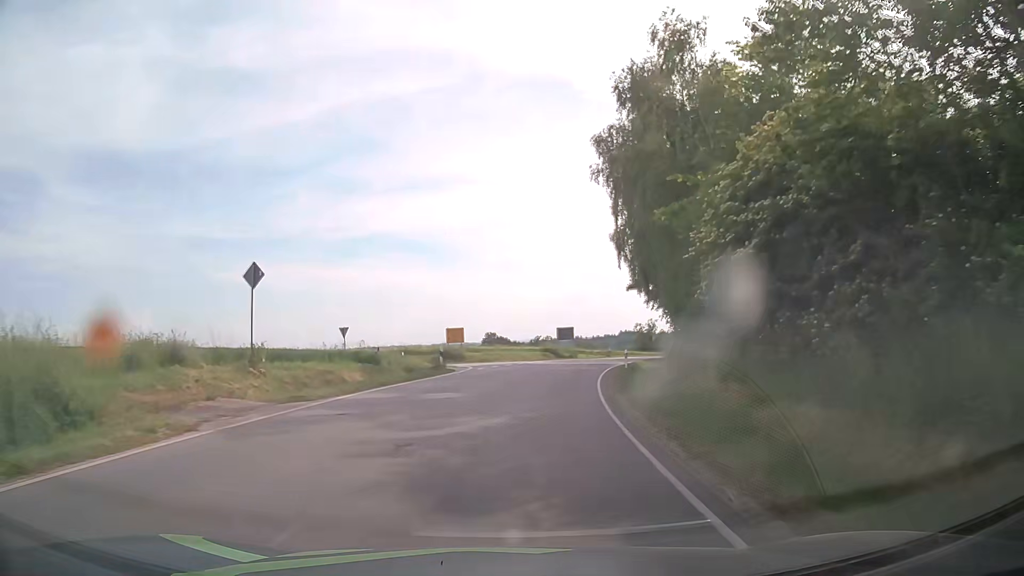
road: tertiary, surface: asphalt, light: Day
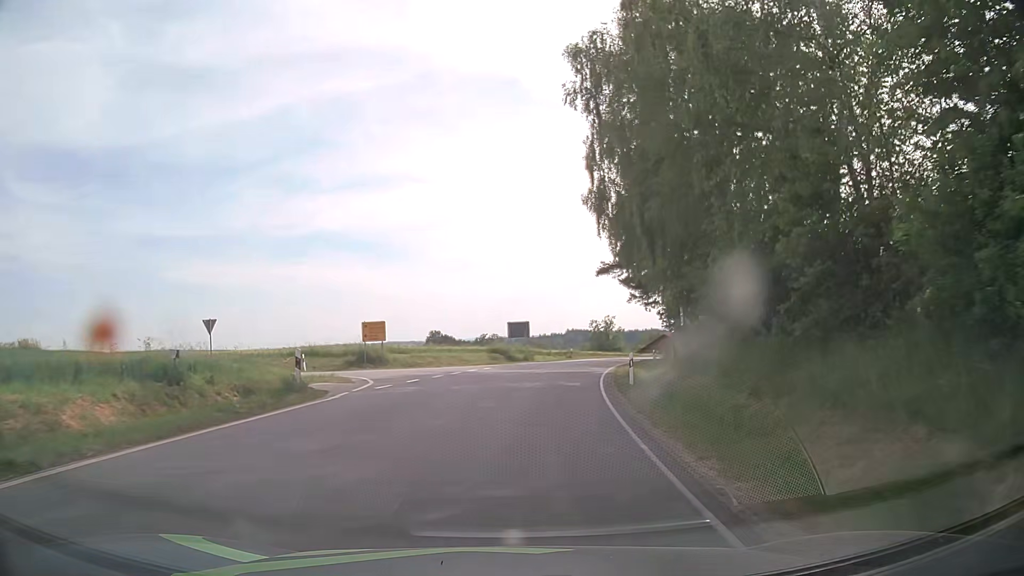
(+0.5, +14.0) m; +5°
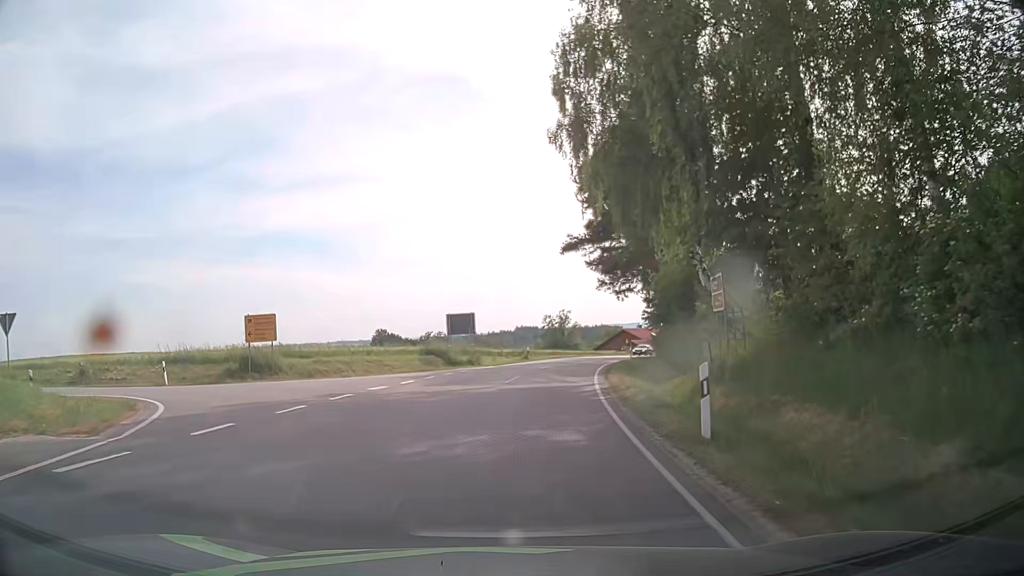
(+0.4, +12.0) m; +4°
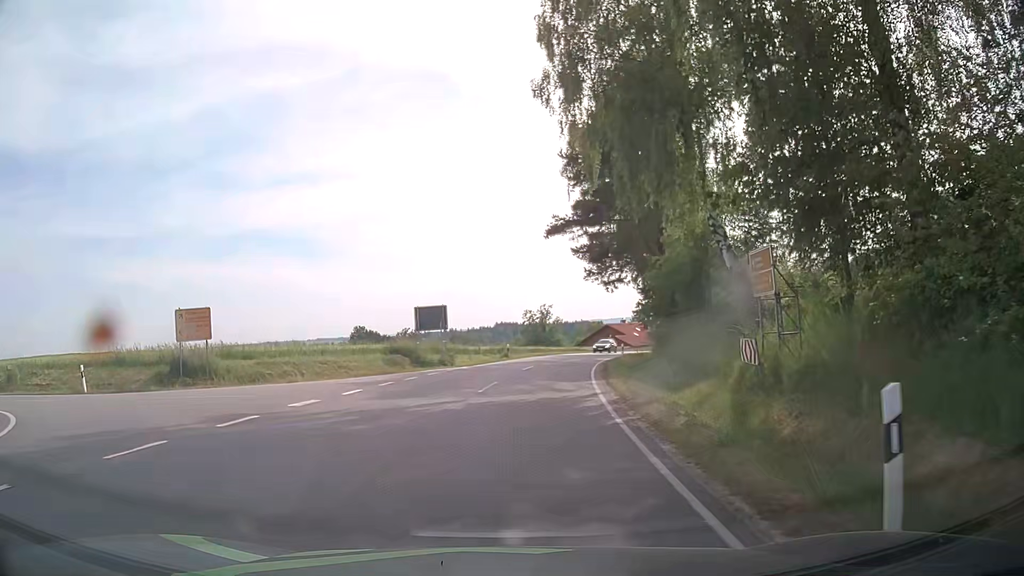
(+0.1, +5.0) m; +3°
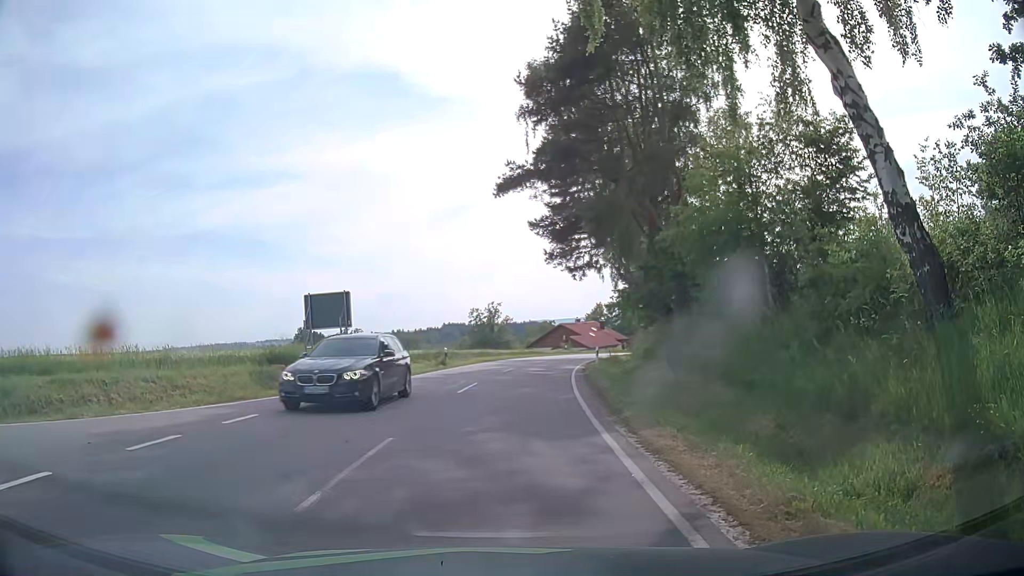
(+0.2, +10.6) m; +4°
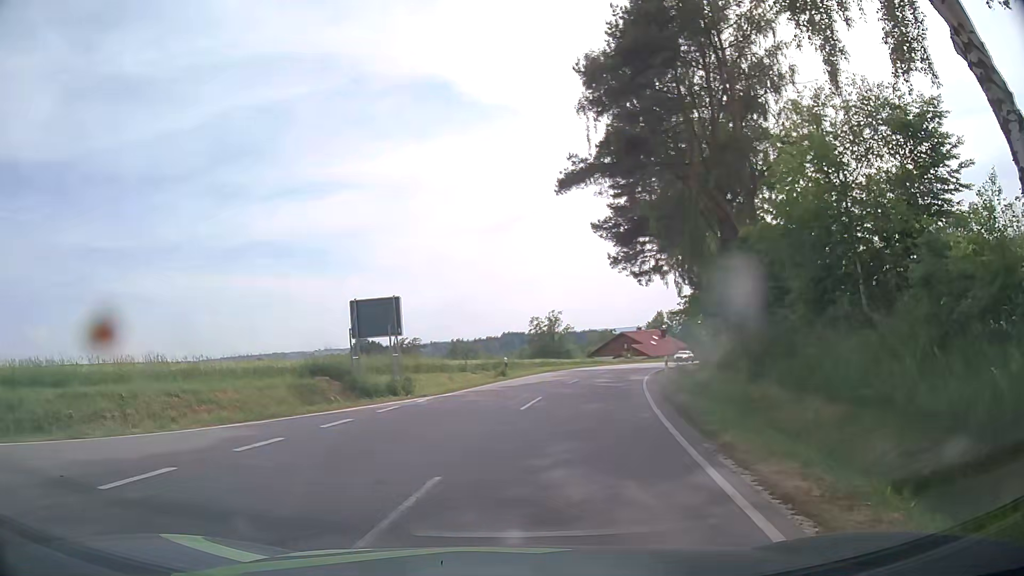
(0.0, +2.1) m; -6°
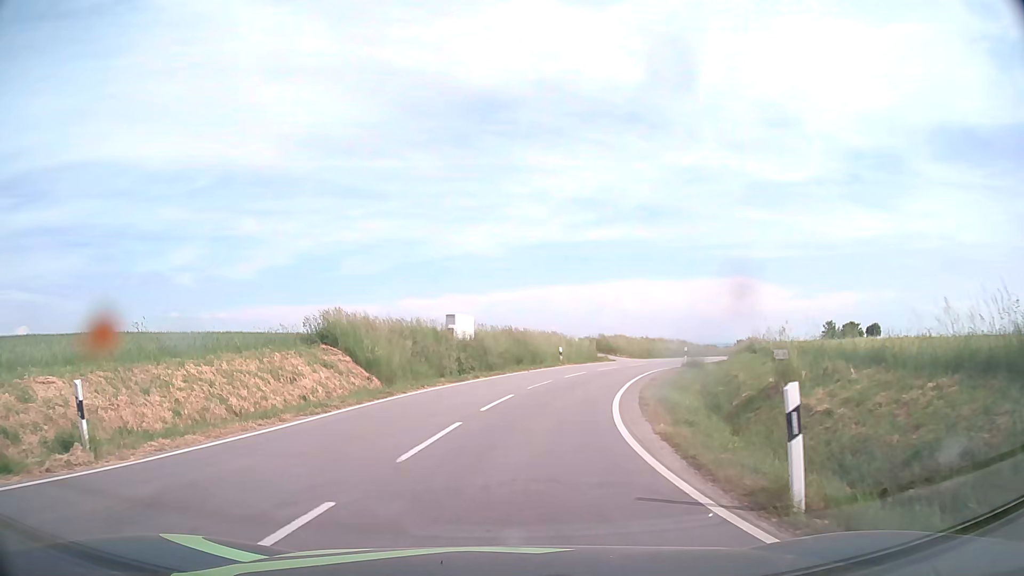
(-9.3, +7.5) m; -88°
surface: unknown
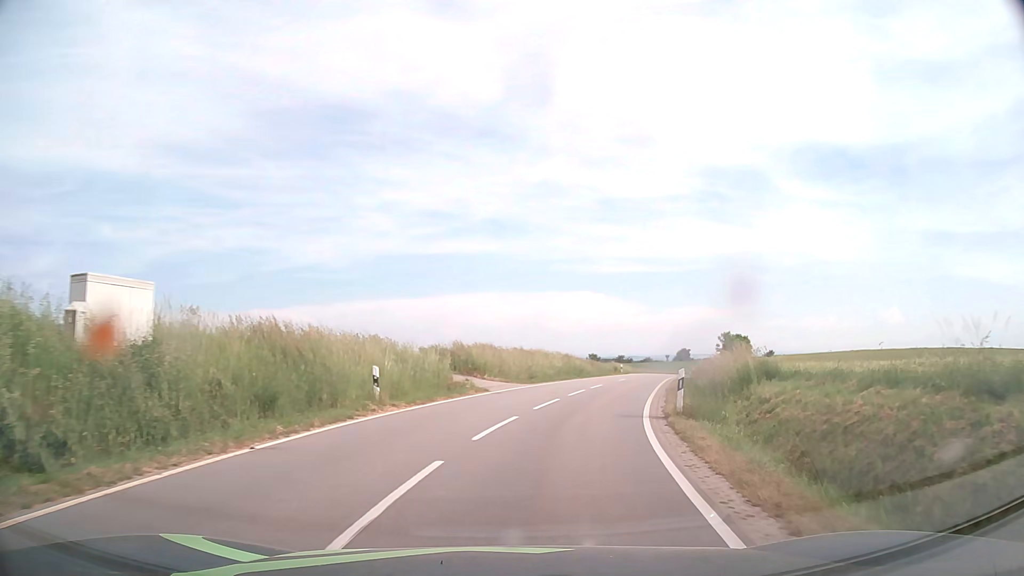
(+2.1, +21.4) m; +14°
(+1, +10) (+2, +20) (+4, +30) (+7, +39) (+10, +49) (+13, +58) (+16, +68) (+19, +77) (+23, +87) (+26, +96) m
